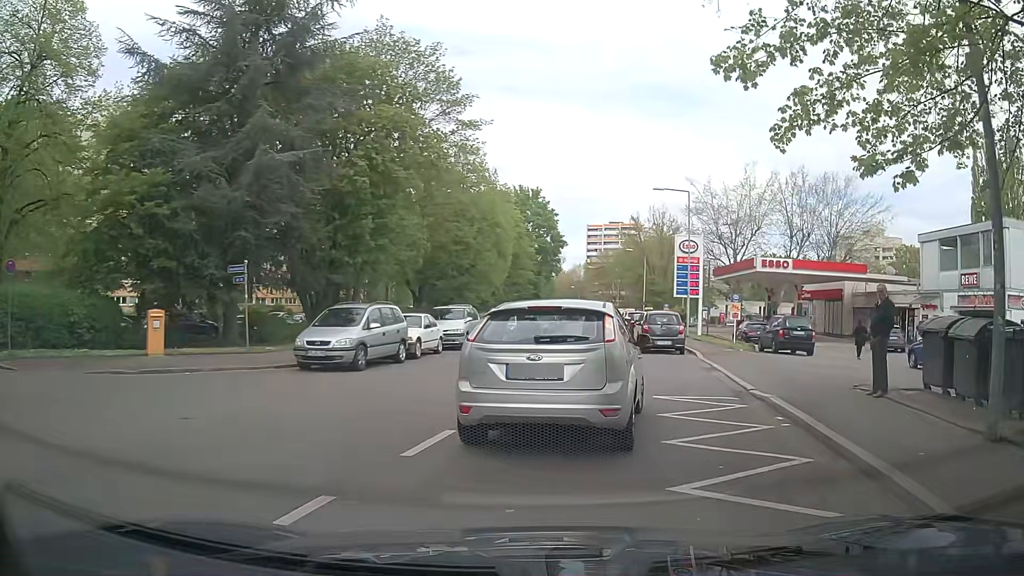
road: residential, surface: asphalt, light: Day
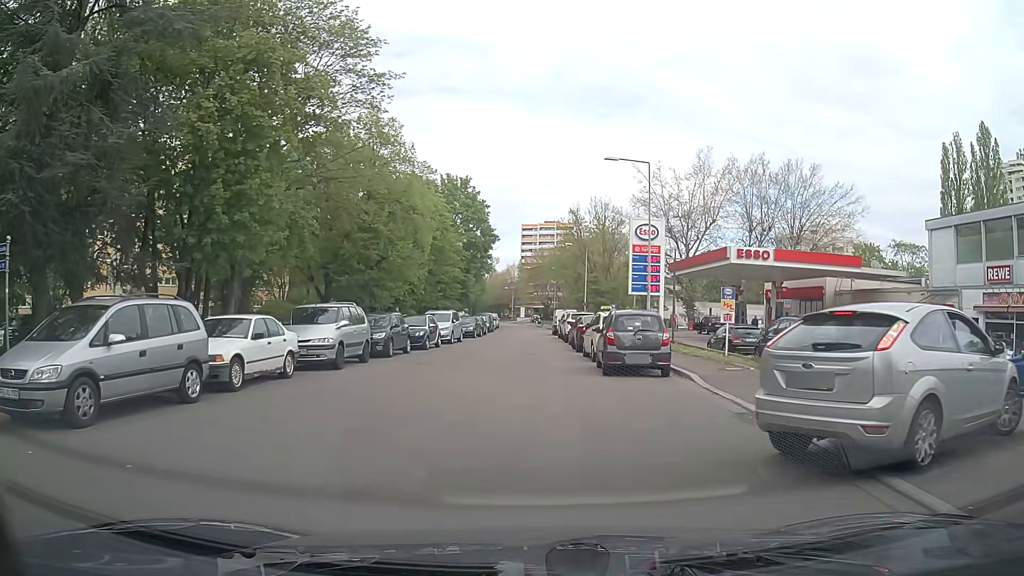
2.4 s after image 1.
(+0.4, +8.4) m; +5°
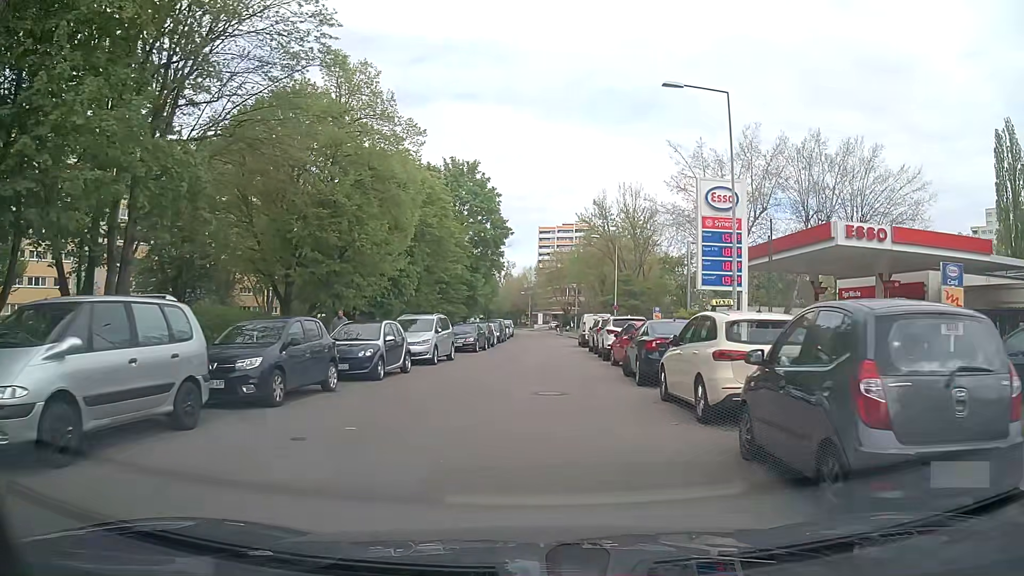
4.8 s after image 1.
(-0.2, +12.0) m; -2°
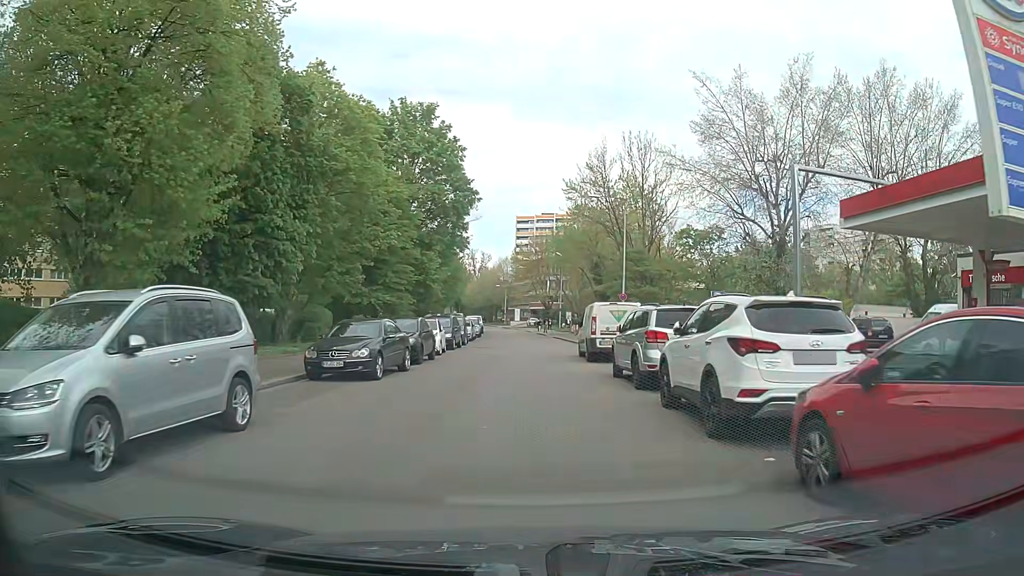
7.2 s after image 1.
(+0.4, +17.7) m; +2°
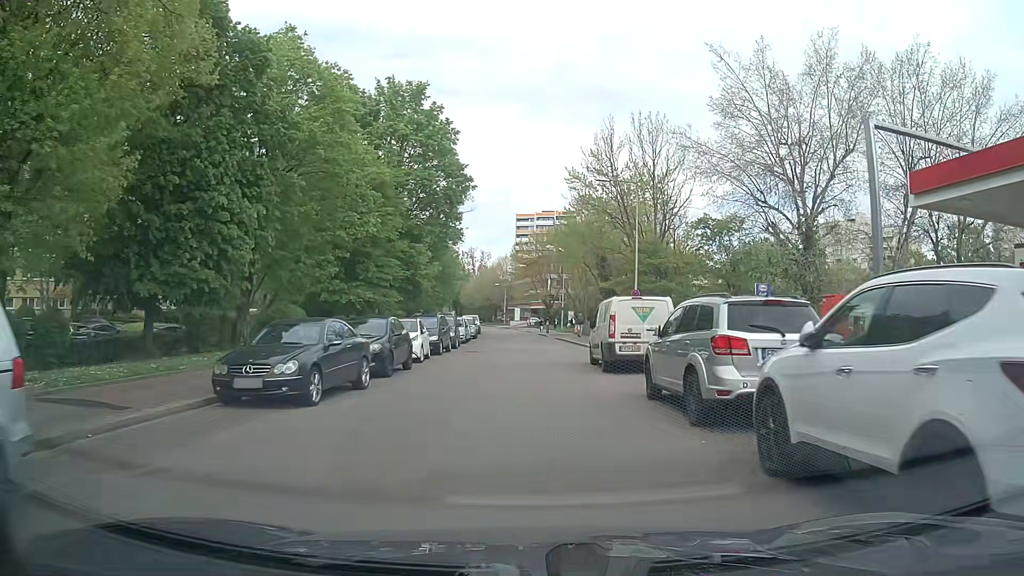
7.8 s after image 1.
(0.0, +4.8) m; -1°
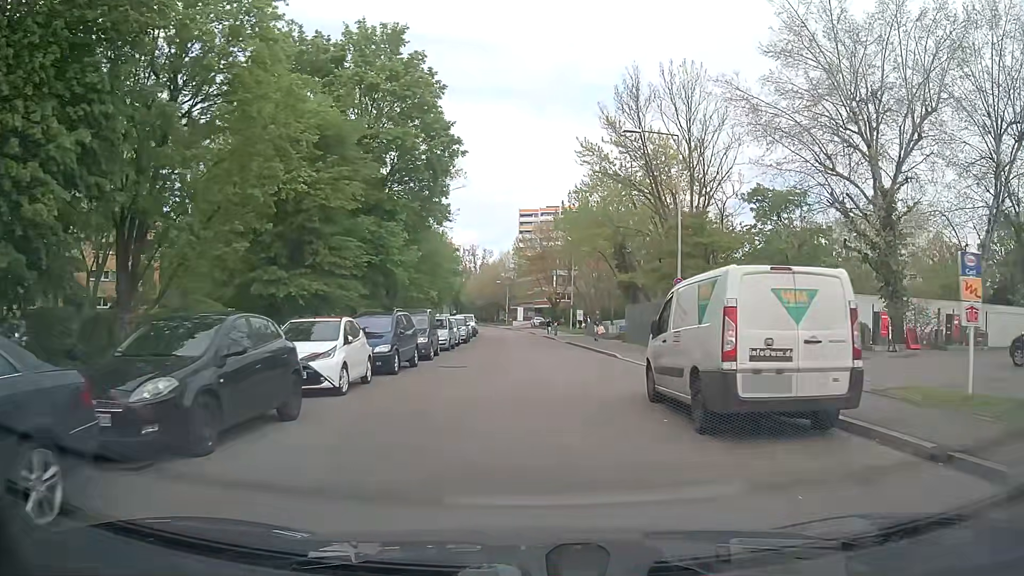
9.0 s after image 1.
(0.0, +9.8) m; 0°
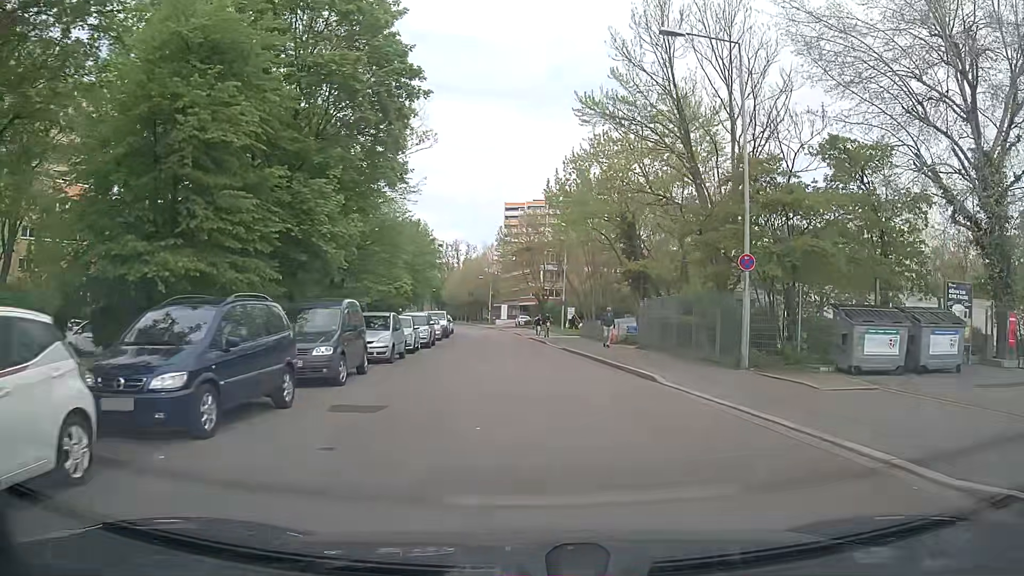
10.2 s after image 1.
(+0.1, +9.9) m; +1°
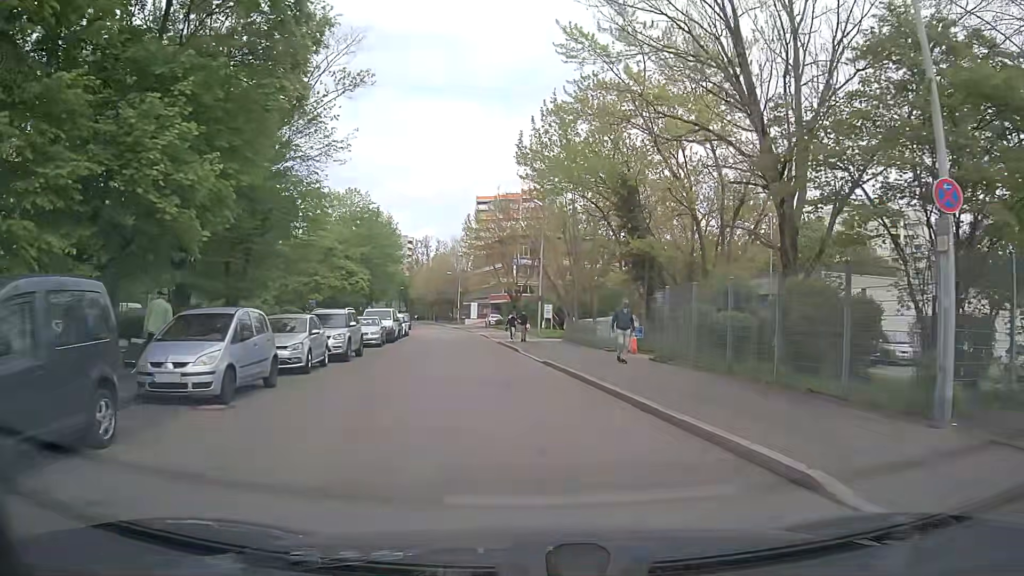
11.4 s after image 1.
(+0.2, +9.8) m; +2°
(0, +10) (-1, +20) (-2, +30) (-3, +40) (-5, +50) (-6, +60) (-7, +70) (-9, +79) (-11, +89) (-13, +99) m
